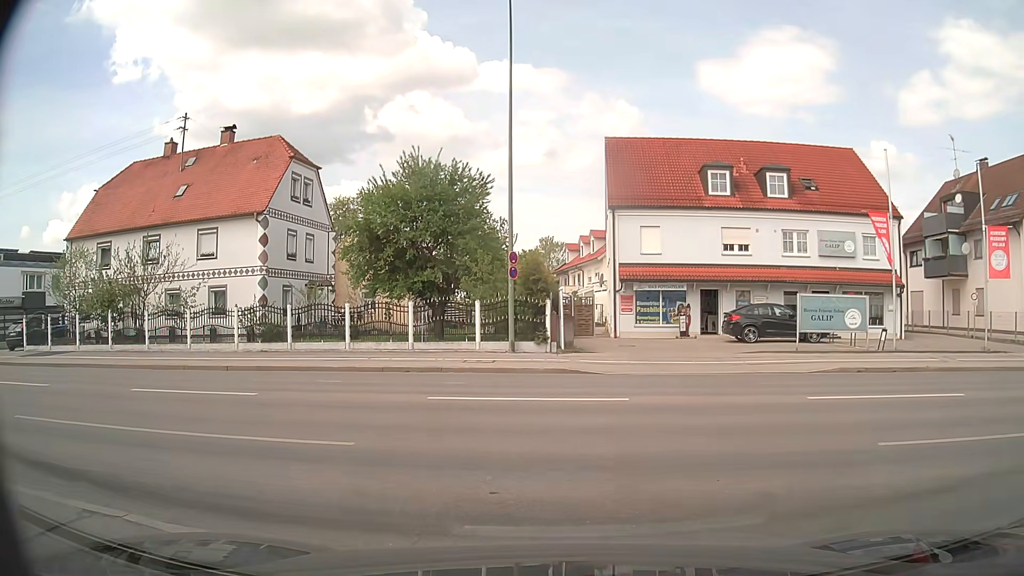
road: tertiary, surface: asphalt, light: Day
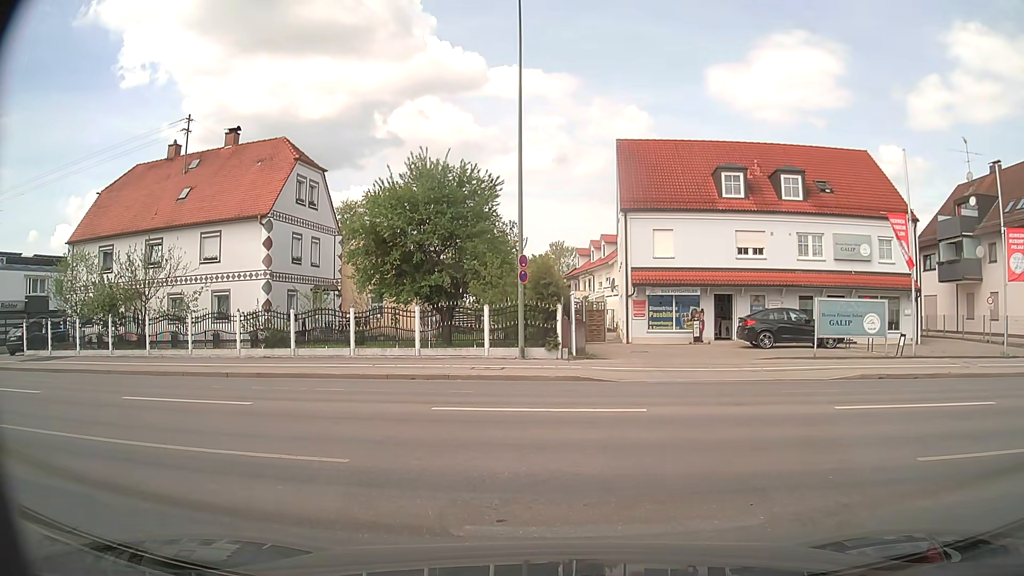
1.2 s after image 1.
(0.0, +0.6) m; 0°
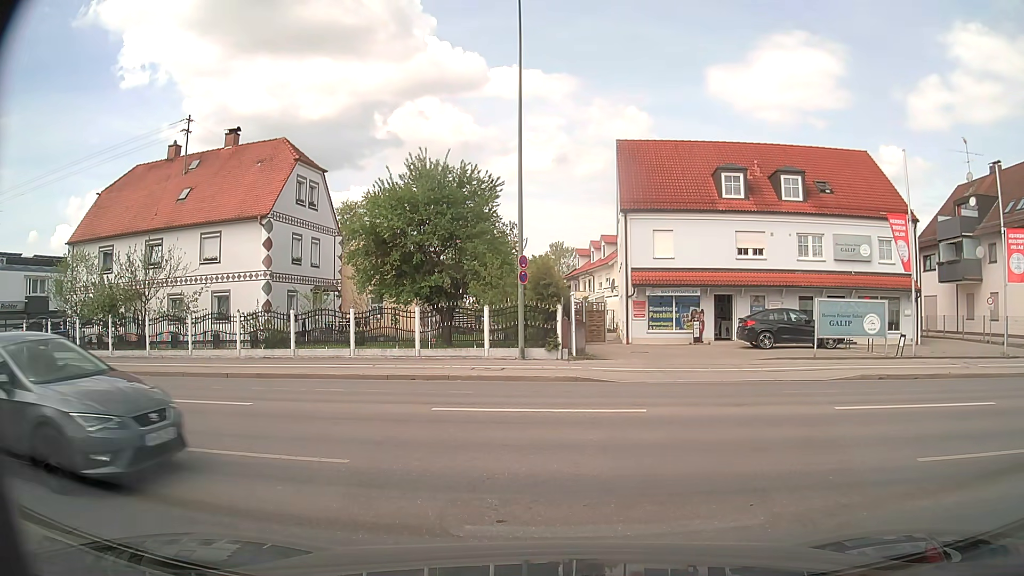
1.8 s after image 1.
(0.0, 0.0) m; 0°
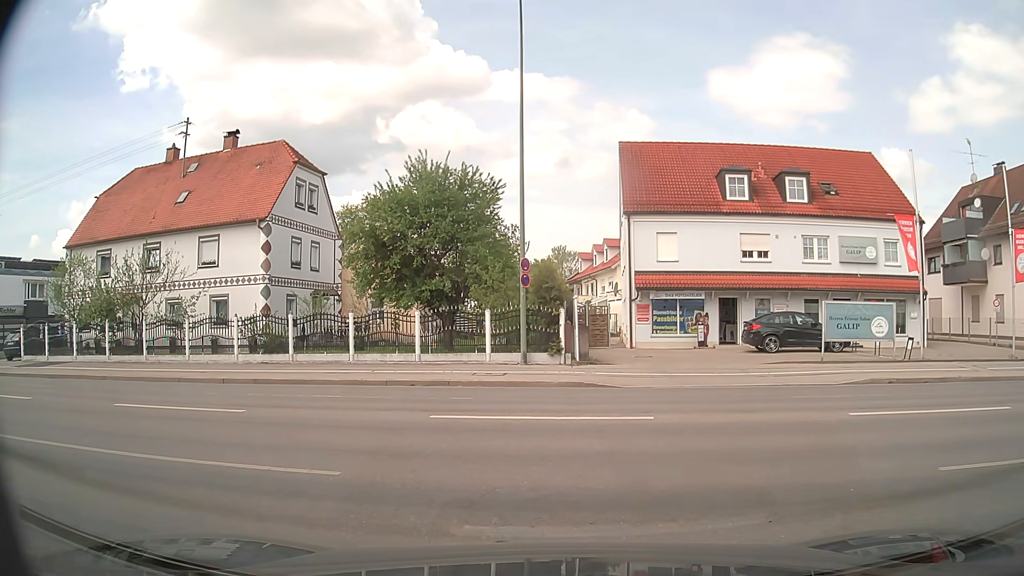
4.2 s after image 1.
(0.0, +0.4) m; 0°
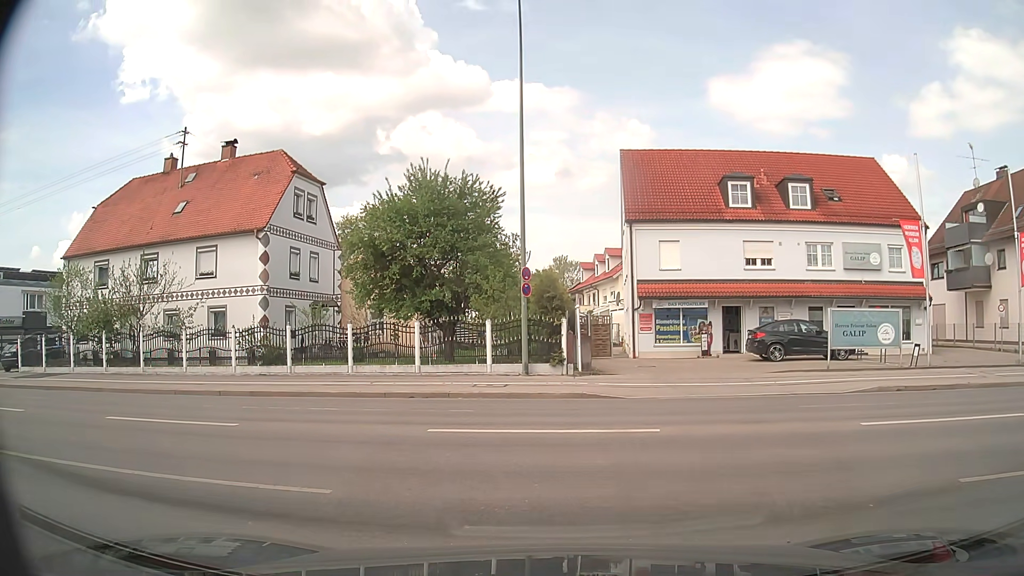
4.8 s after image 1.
(0.0, +0.4) m; 0°
